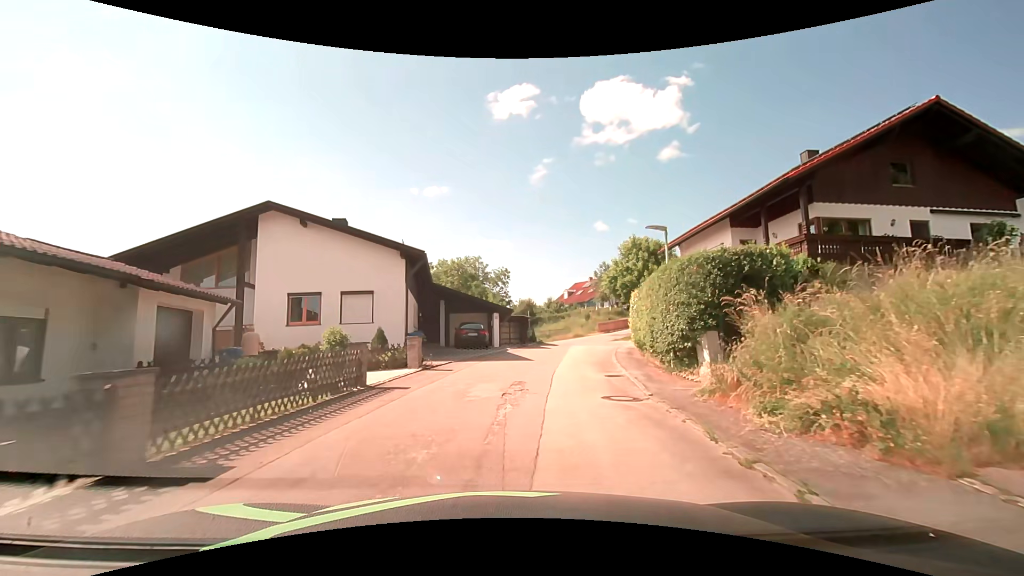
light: Day
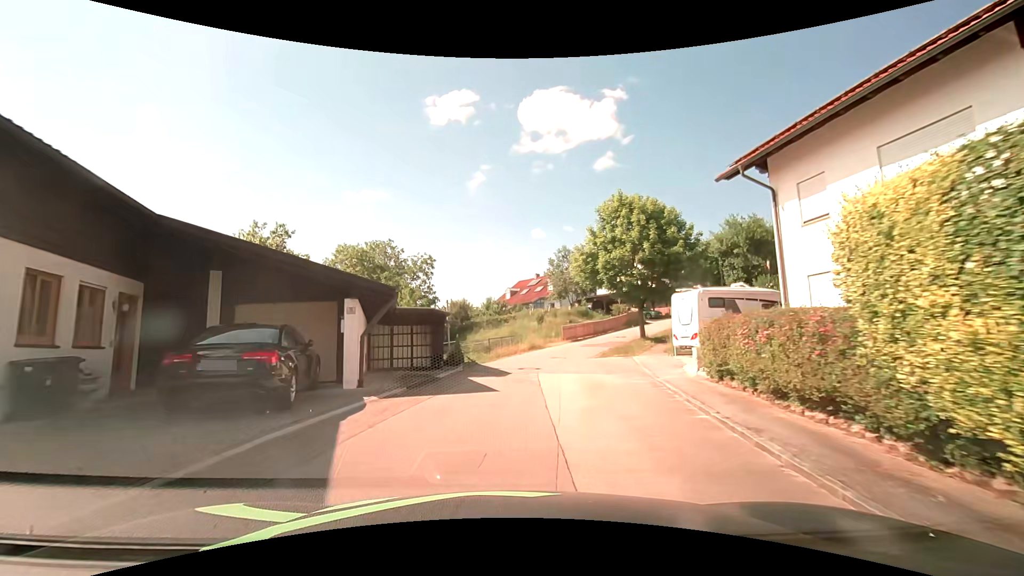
(+1.3, +18.8) m; +6°
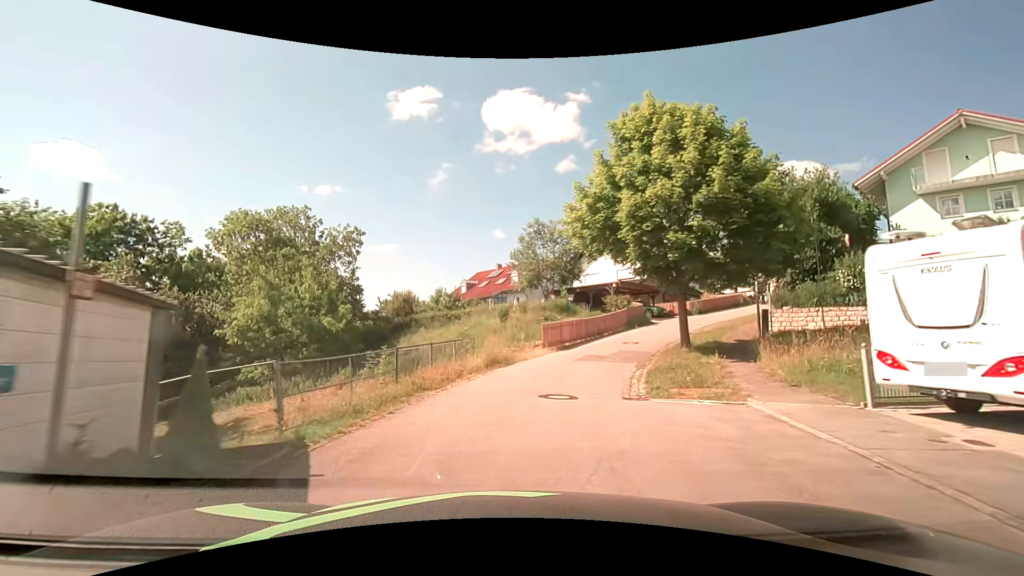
(+0.6, +14.0) m; +5°
(+1, +10) (+3, +20) (+8, +28) (+14, +36) (+22, +43) (+27, +51) (+28, +61) (+24, +70) (+19, +78) (+13, +86) m
